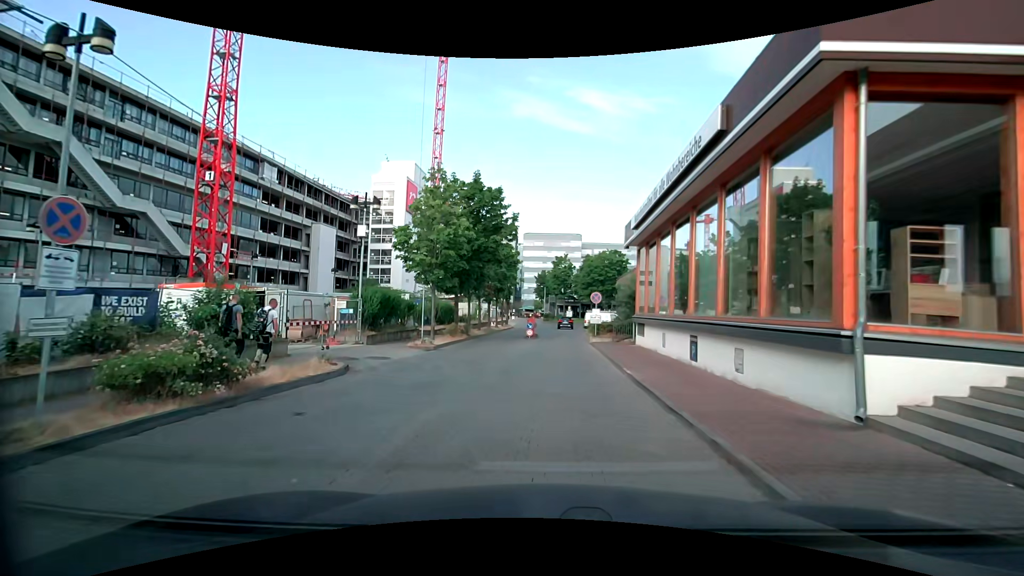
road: service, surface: paving_stones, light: Day
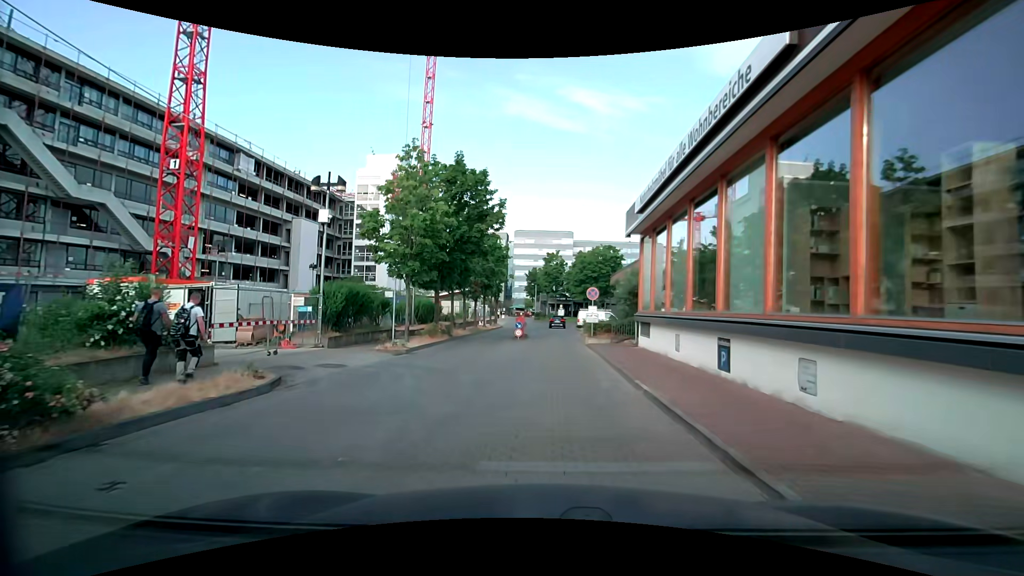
(0.0, +3.1) m; +1°
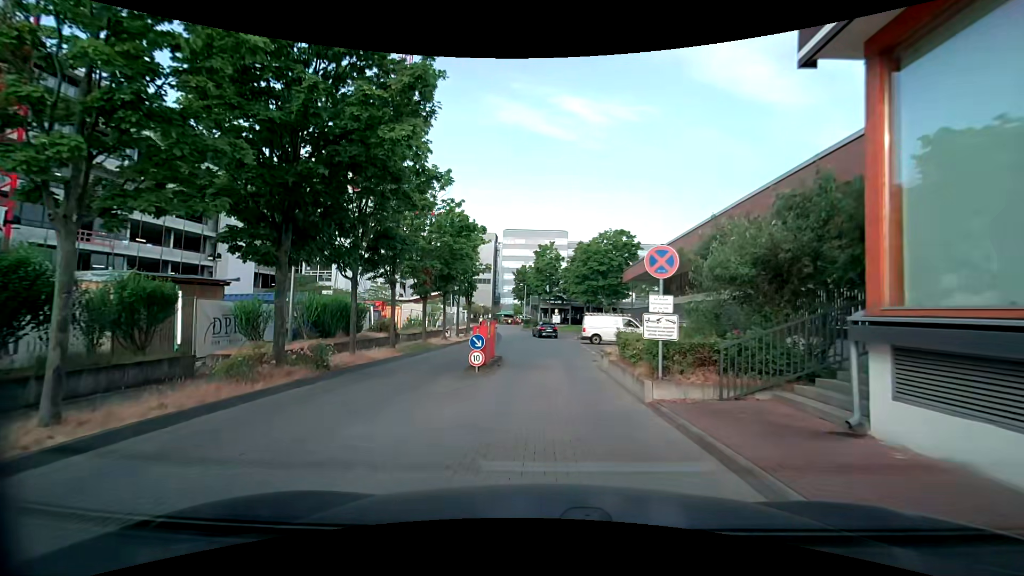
(+0.2, +15.4) m; +1°
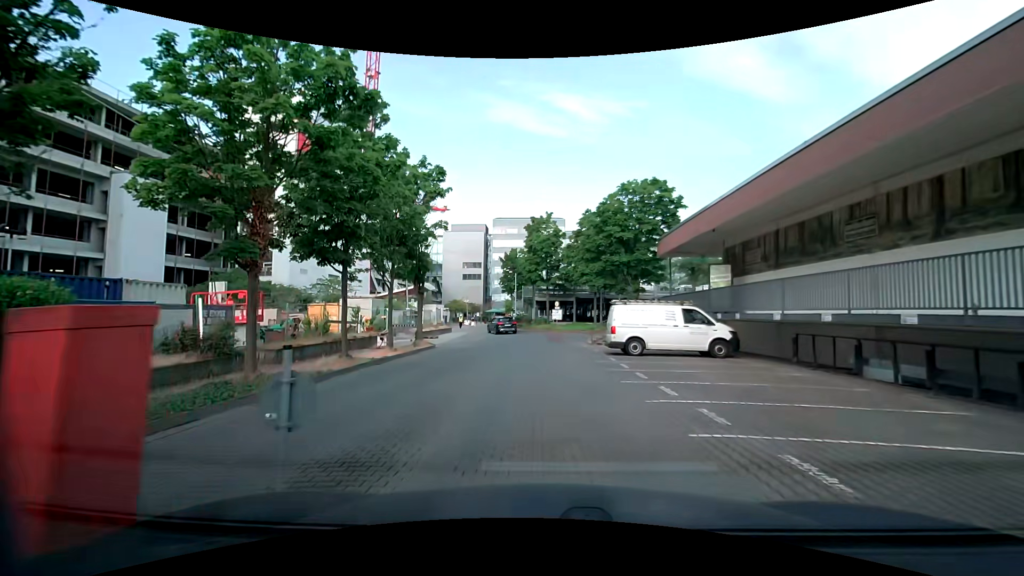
(+0.2, +15.2) m; +1°
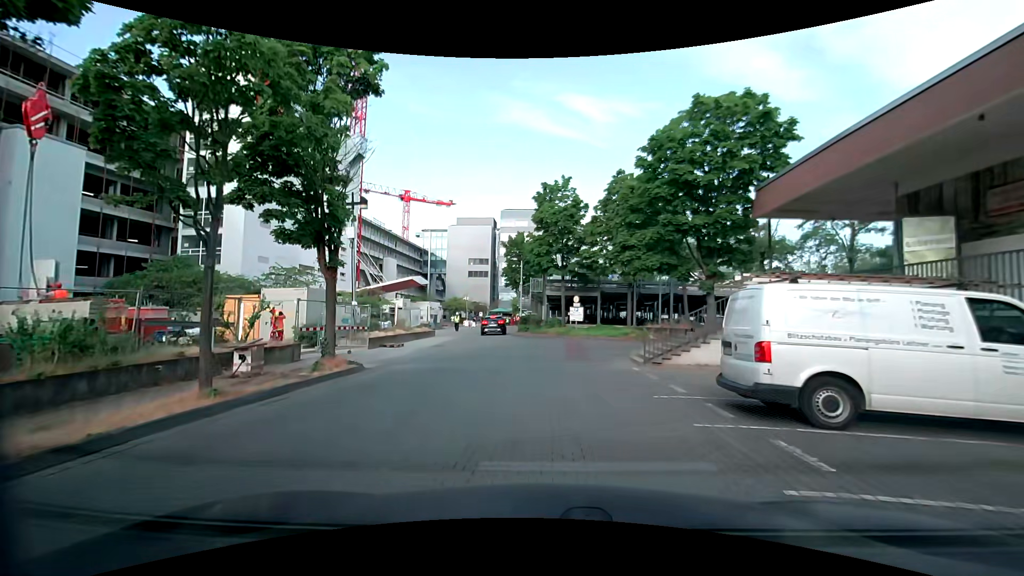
(-0.2, +11.9) m; -2°
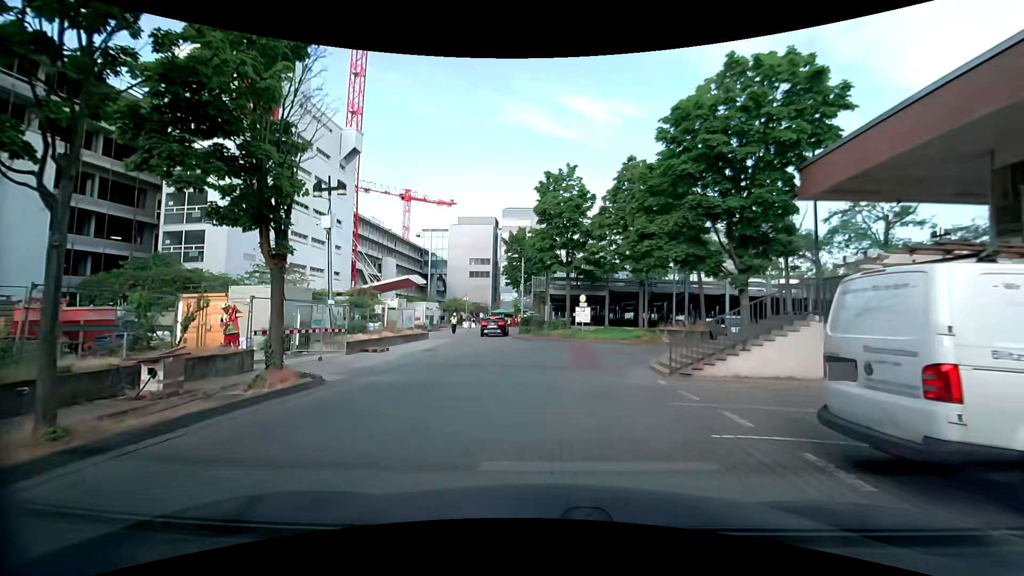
(0.0, +2.9) m; 0°
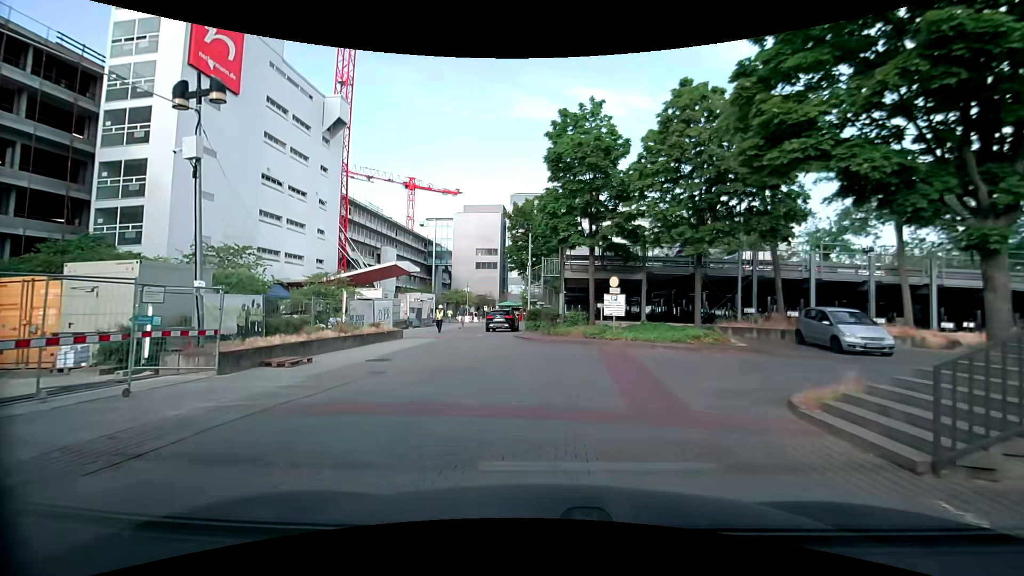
(-0.1, +8.6) m; -1°
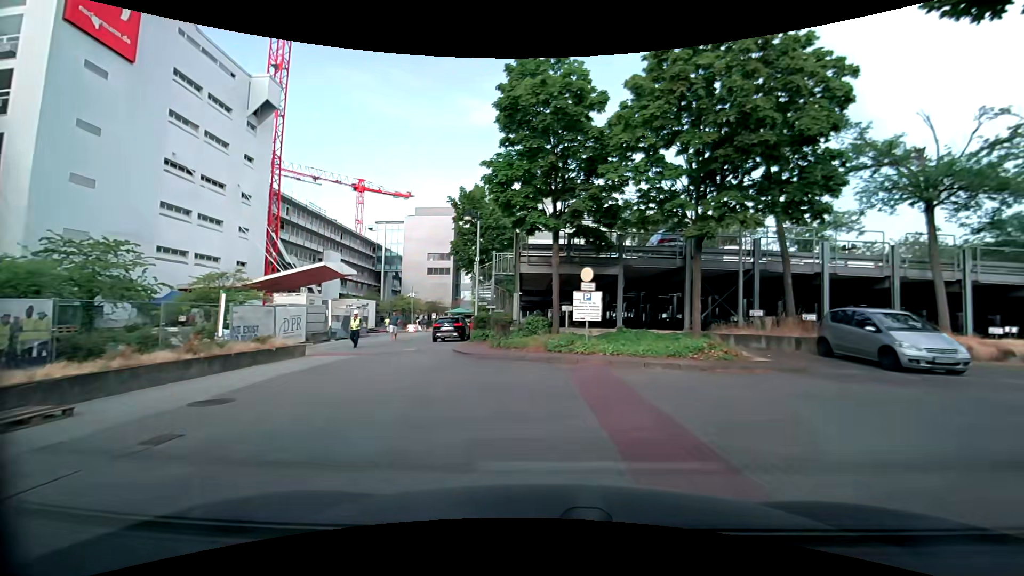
(+0.1, +5.7) m; +4°
